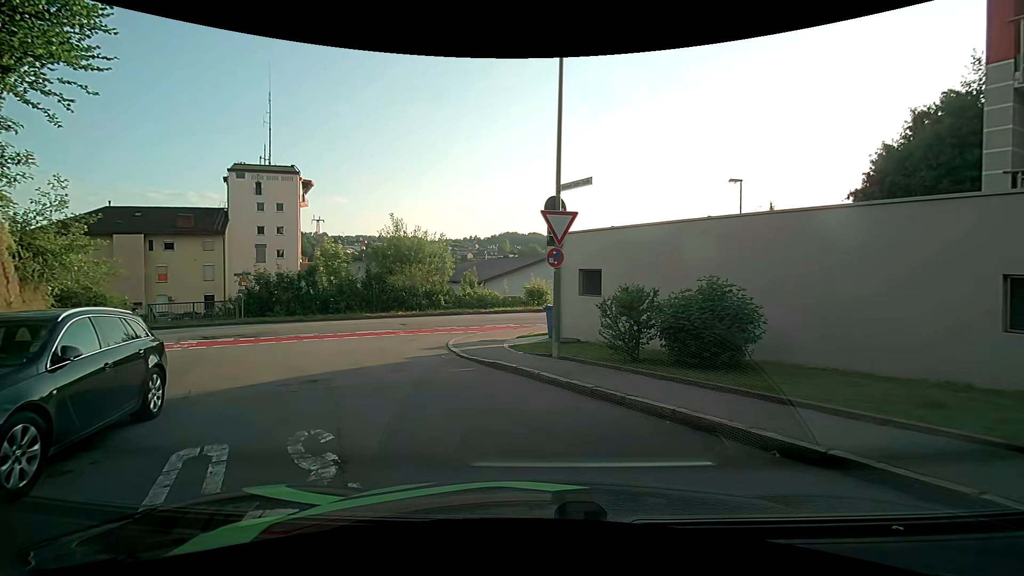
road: residential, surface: asphalt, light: Day
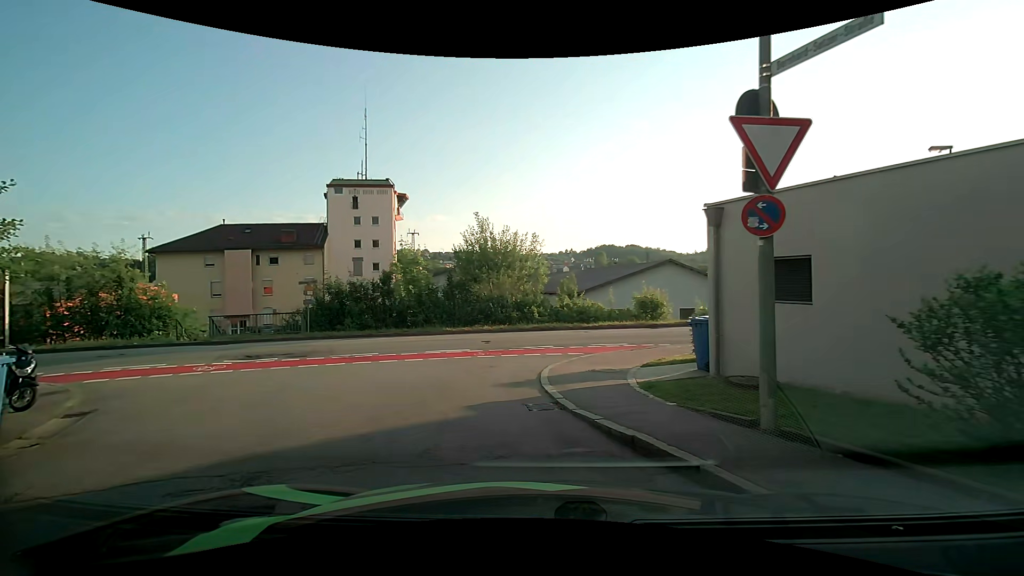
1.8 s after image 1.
(-0.3, +5.3) m; -8°
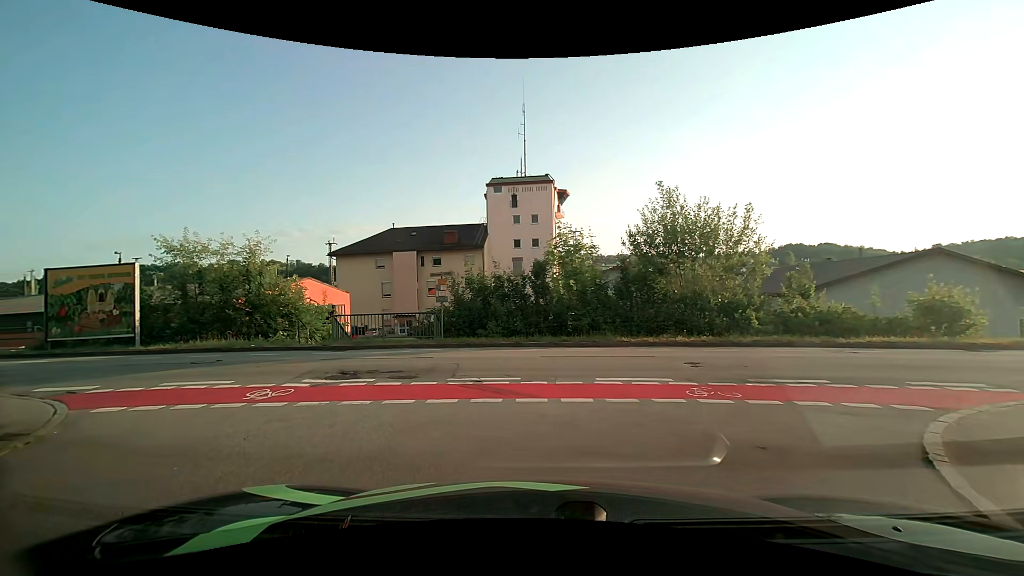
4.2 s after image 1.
(-1.0, +6.5) m; -19°
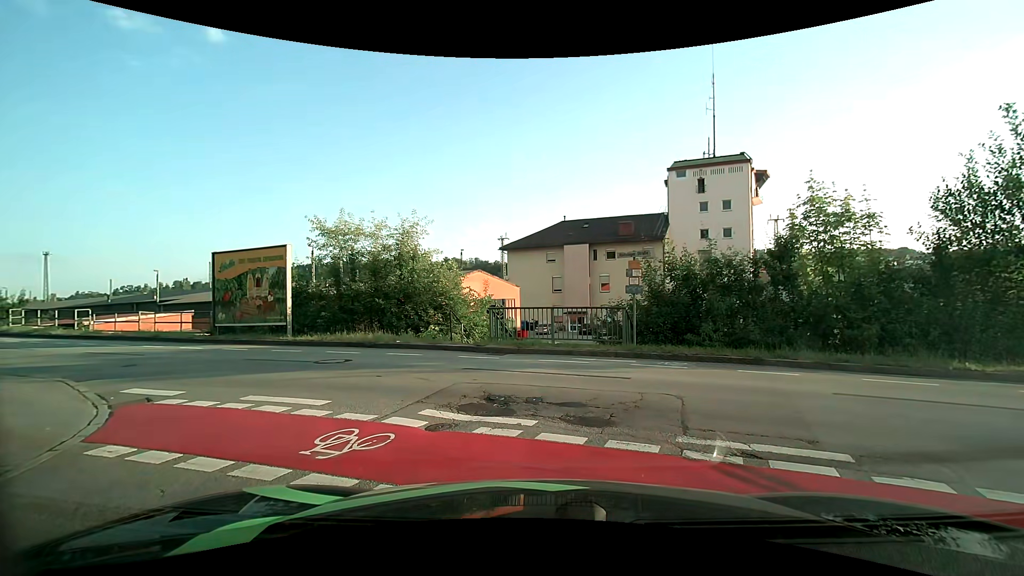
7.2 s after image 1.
(-0.8, +4.8) m; -16°
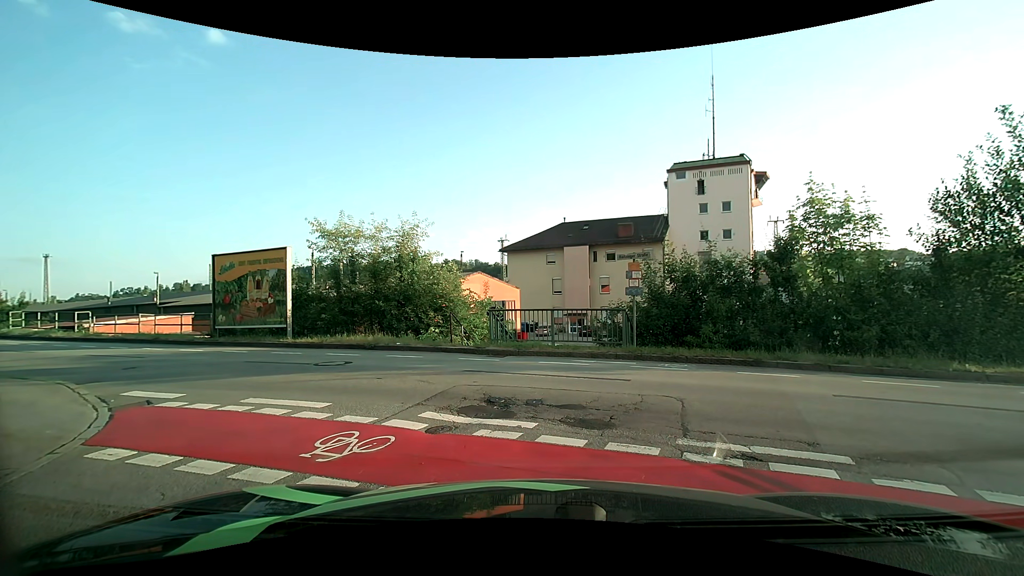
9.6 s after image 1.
(0.0, +0.1) m; 0°
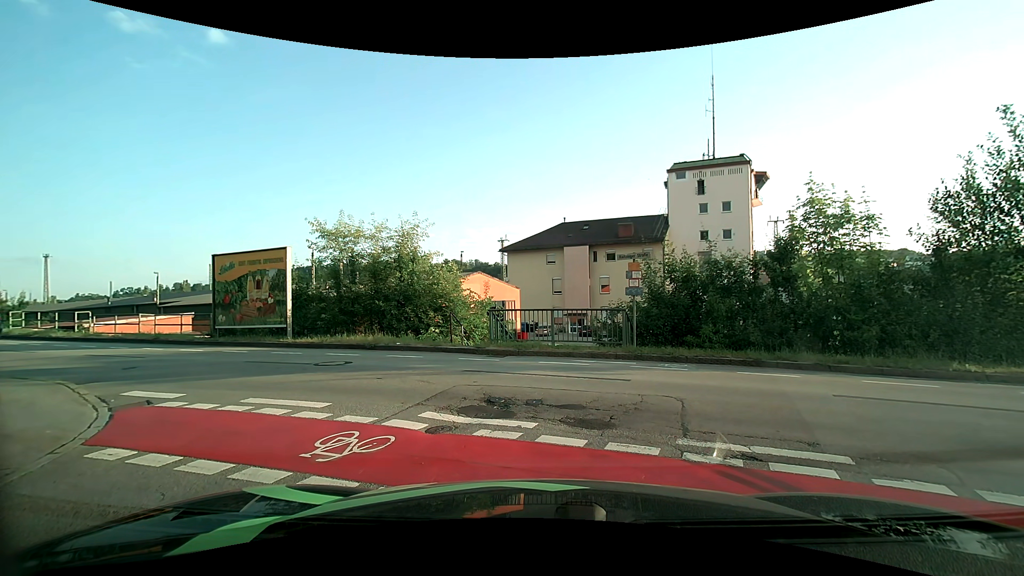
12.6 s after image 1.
(0.0, 0.0) m; 0°
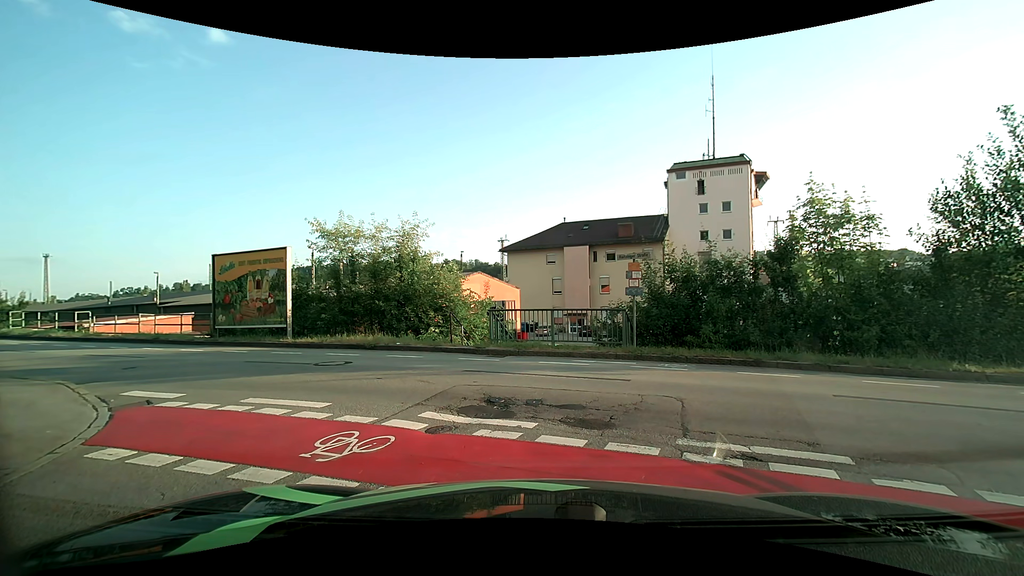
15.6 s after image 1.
(0.0, 0.0) m; 0°
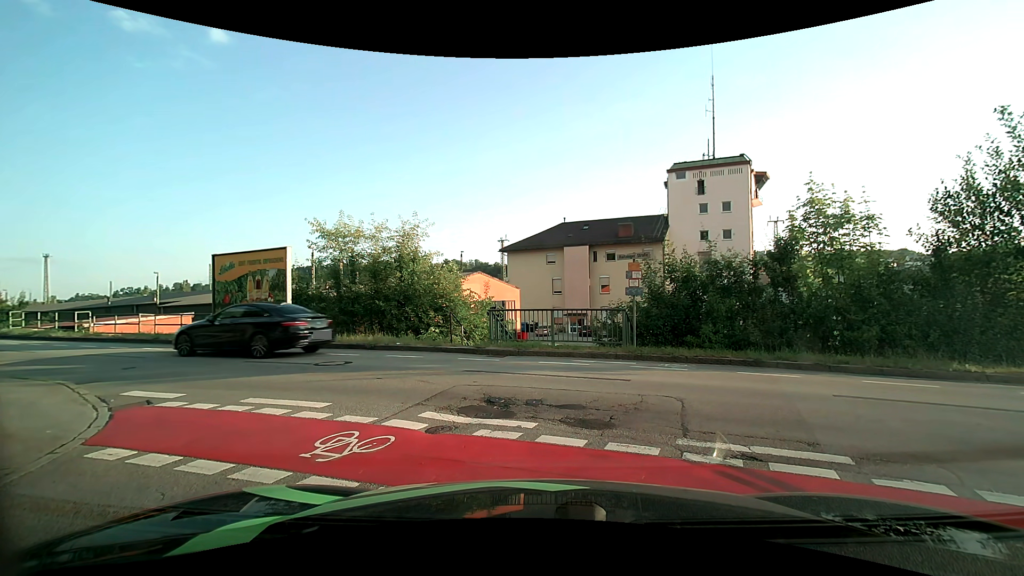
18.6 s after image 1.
(0.0, 0.0) m; 0°
